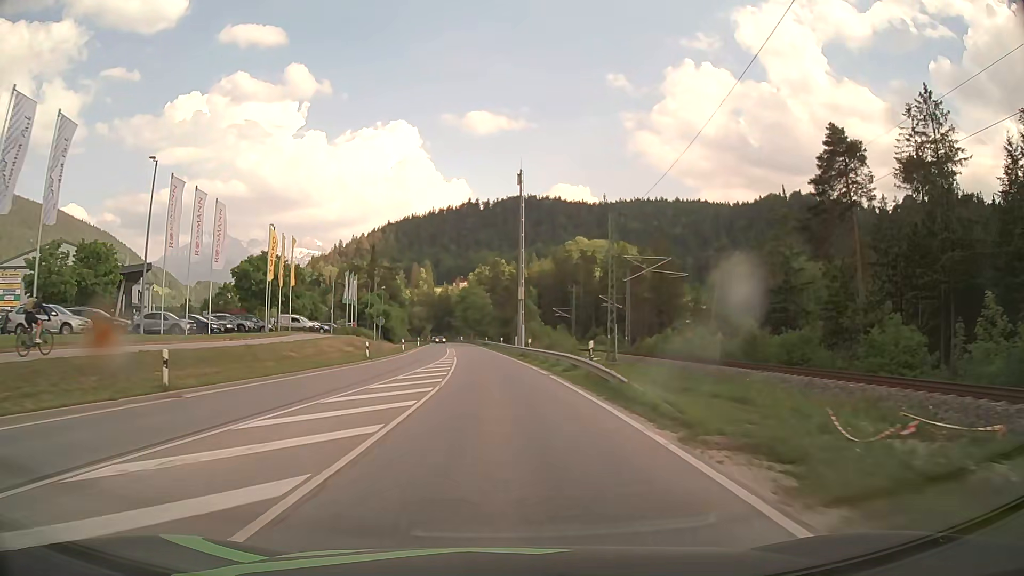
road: primary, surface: asphalt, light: Day
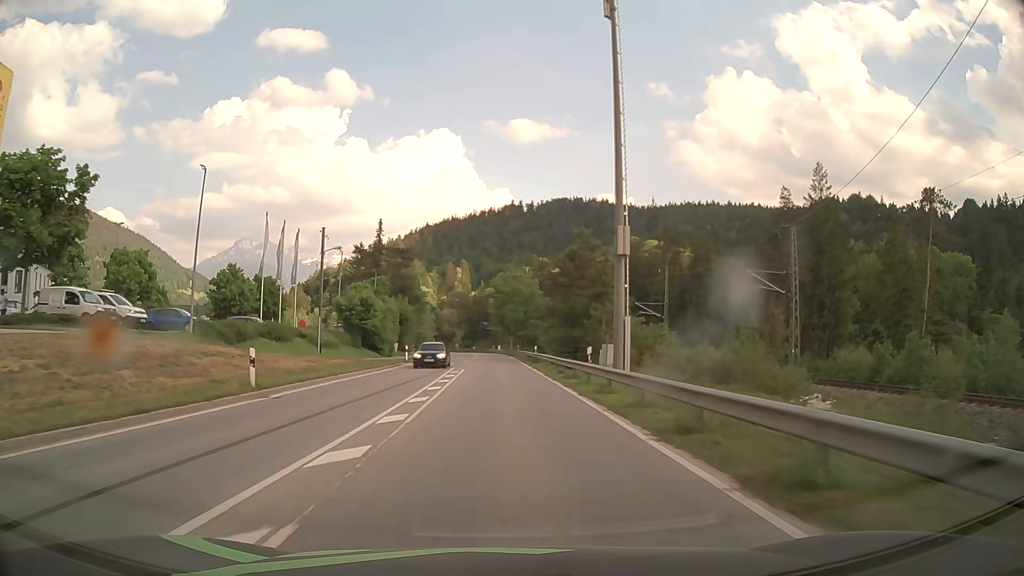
(-1.5, +42.9) m; -4°
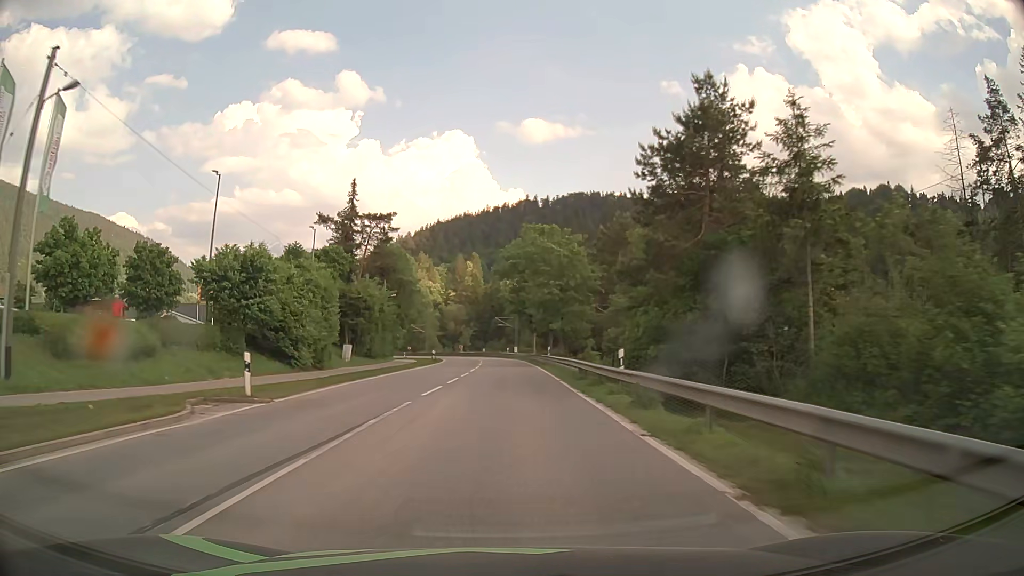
(-0.4, +32.1) m; -1°
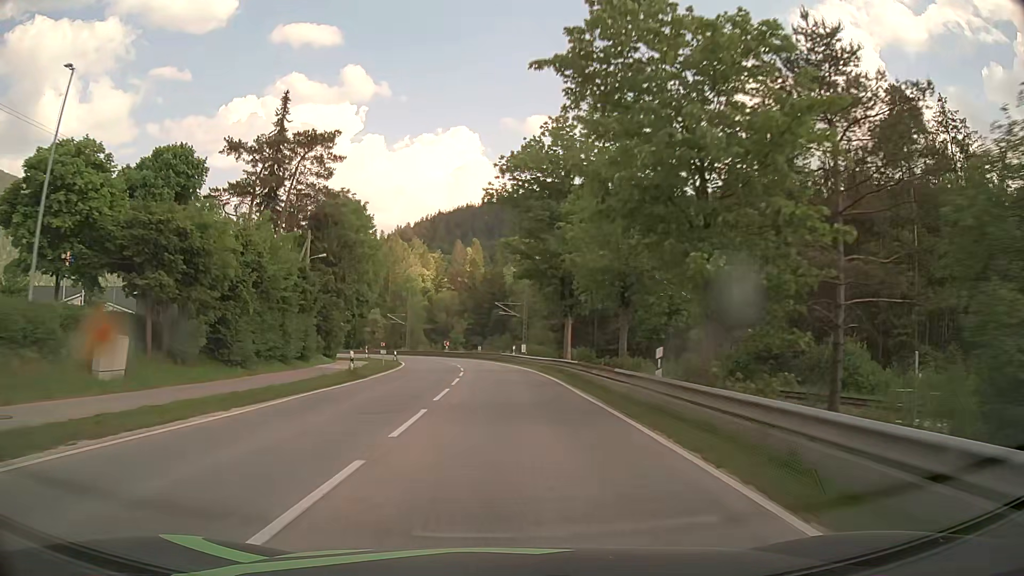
(-0.2, +32.2) m; -1°
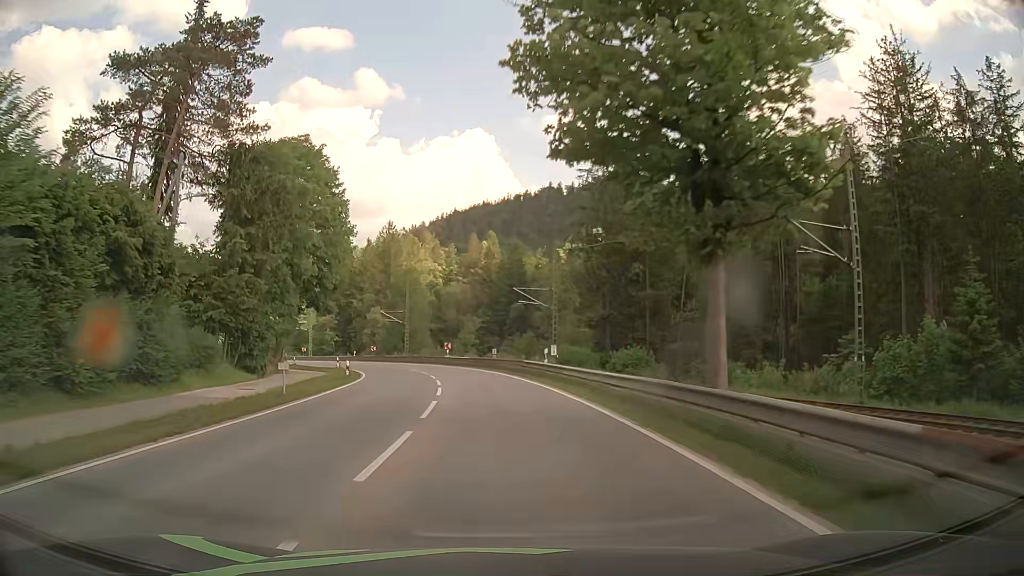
(0.0, +21.5) m; -1°
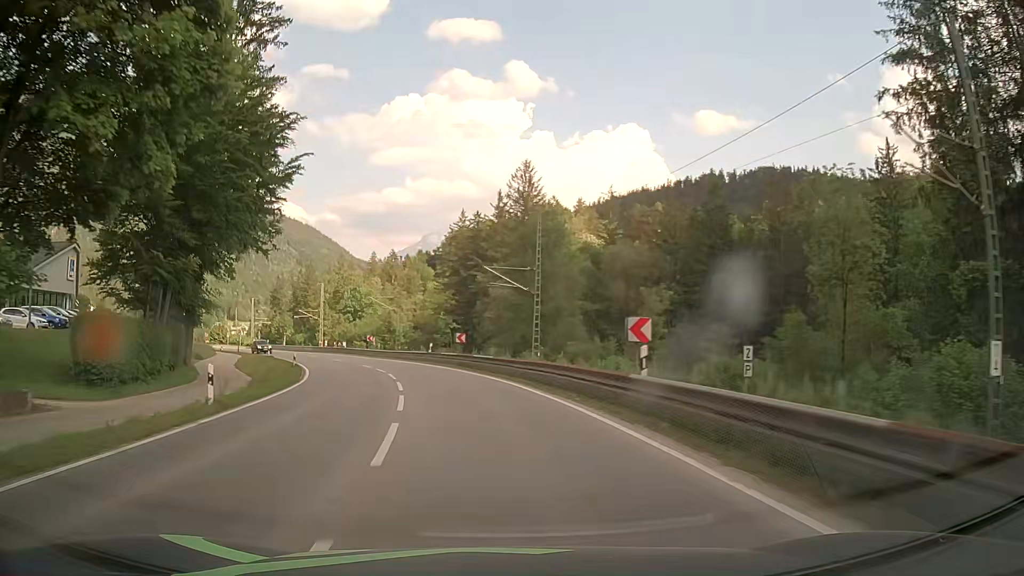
(-4.5, +42.7) m; -13°
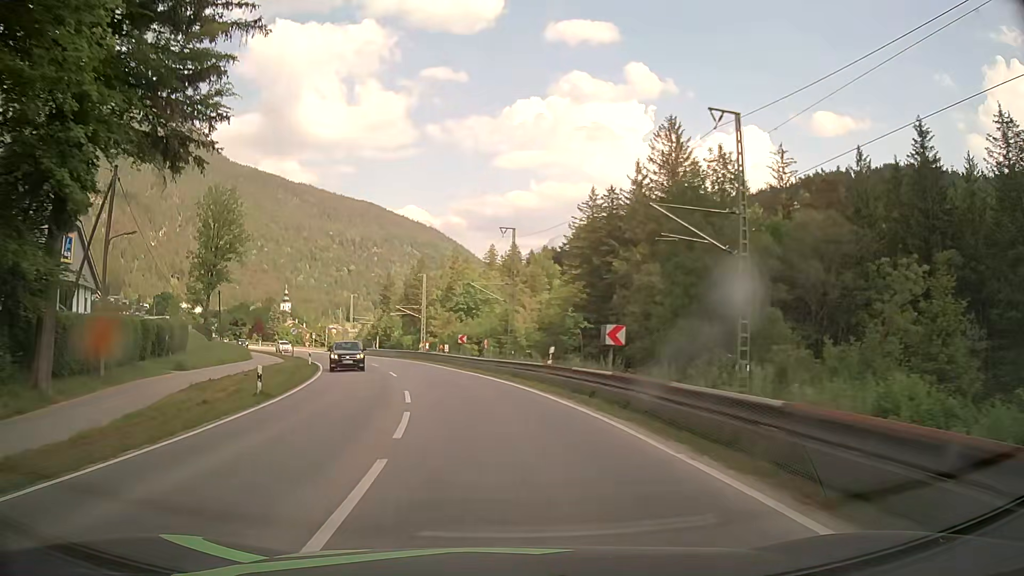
(-1.9, +21.4) m; -11°
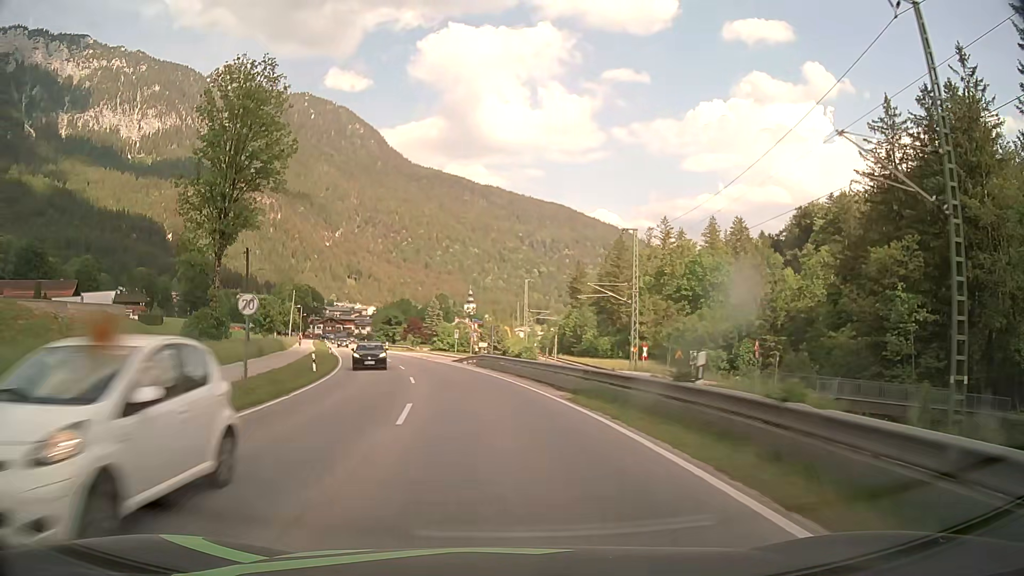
(-6.9, +42.4) m; -17°
(0, +10) (-1, +20) (-2, +30) (-4, +40) (-7, +49) (-9, +59) (-12, +69) (-15, +78) (-18, +88) (-20, +97) m
